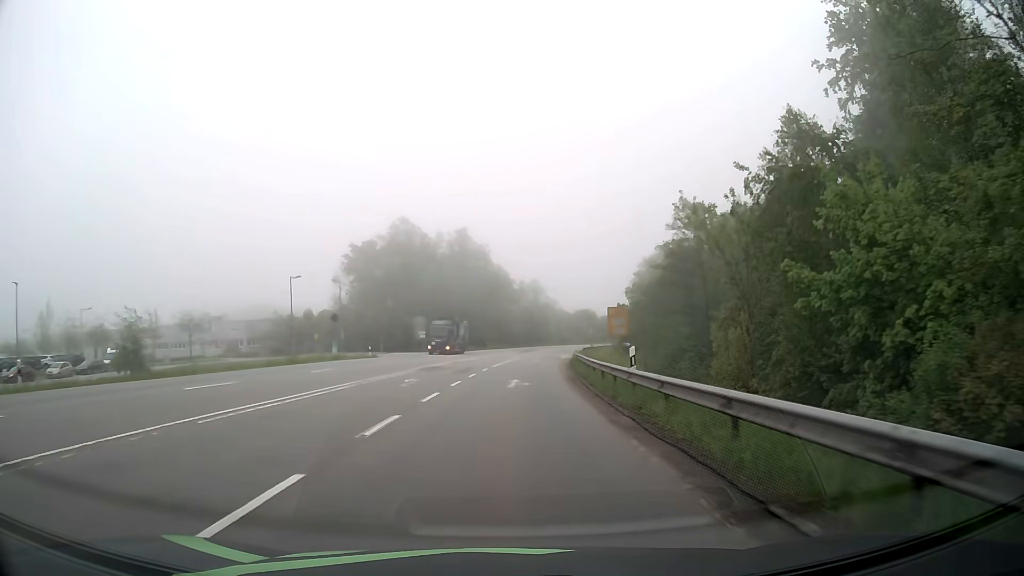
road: secondary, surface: asphalt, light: Day
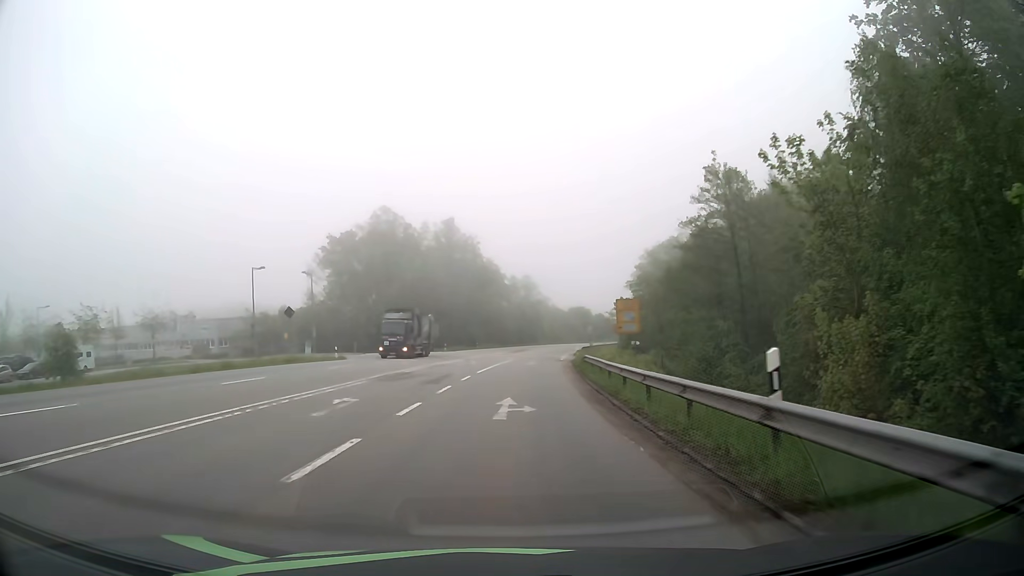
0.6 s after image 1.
(0.0, +9.1) m; 0°
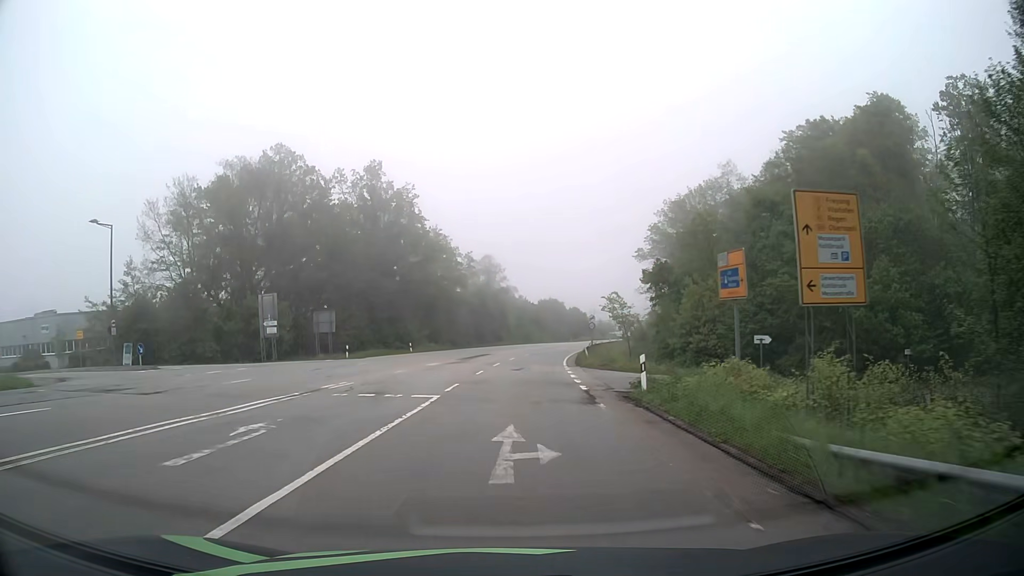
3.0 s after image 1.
(+1.1, +36.5) m; +4°
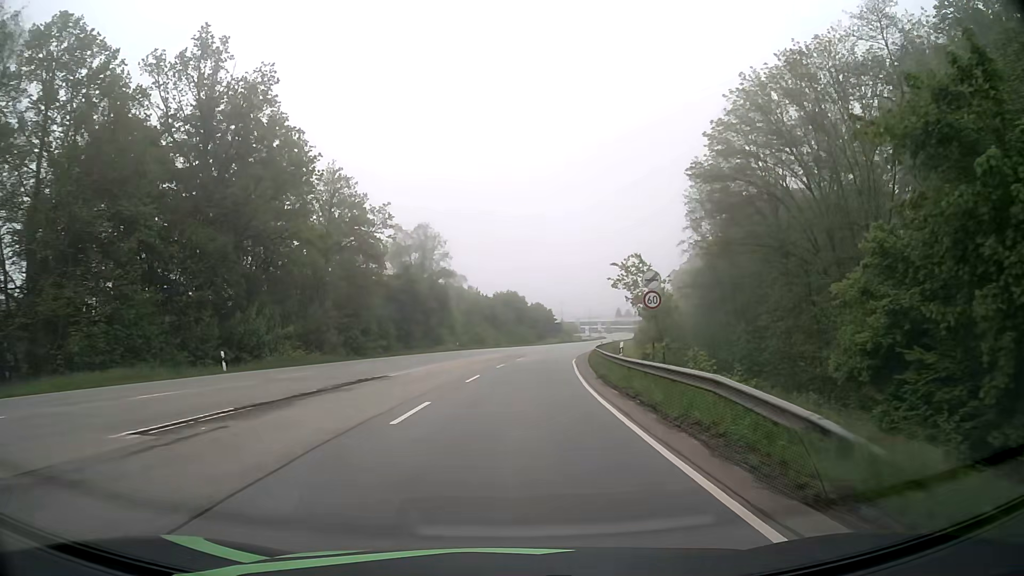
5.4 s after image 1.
(+1.1, +36.4) m; +4°
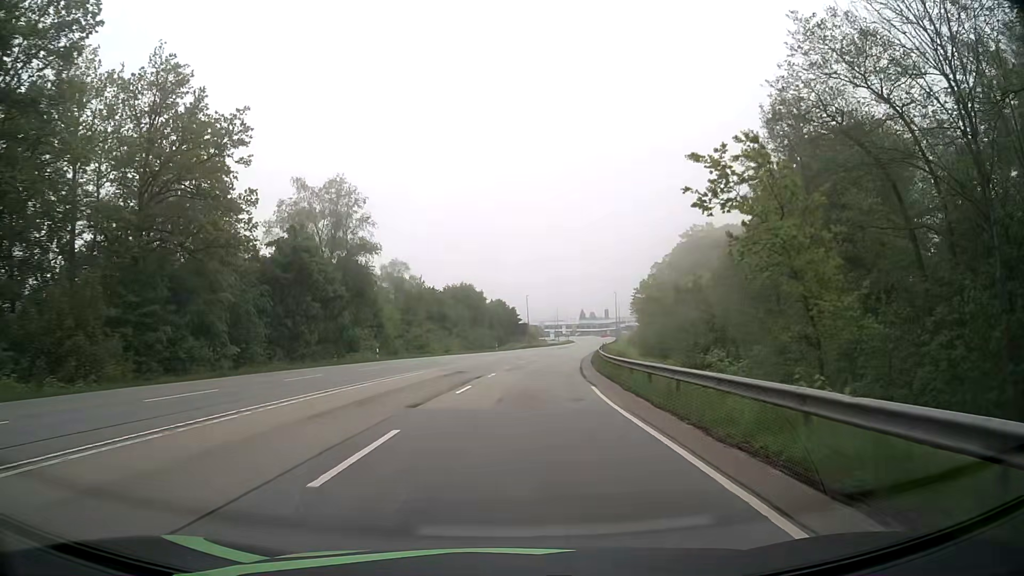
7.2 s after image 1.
(+0.7, +27.4) m; +3°
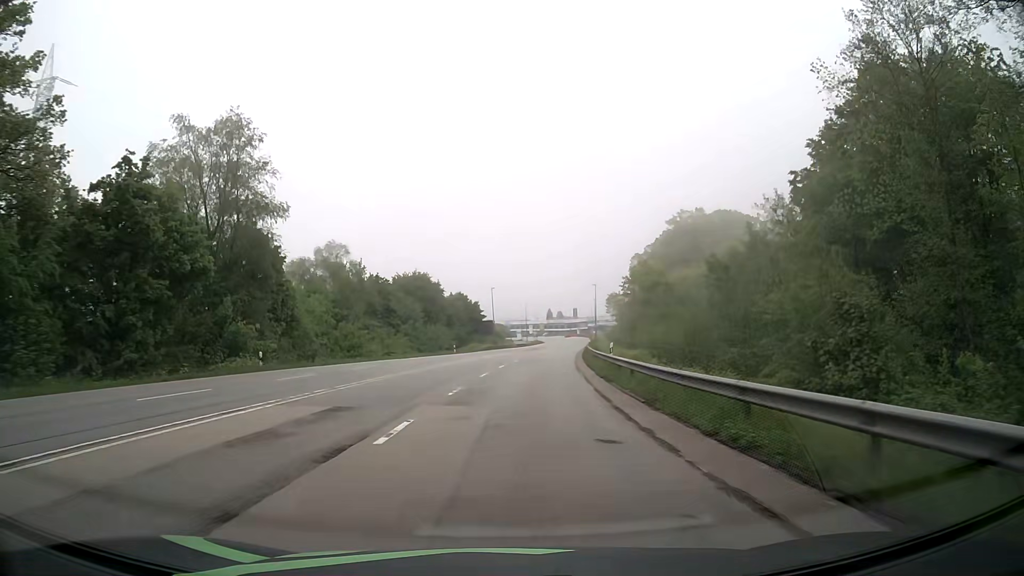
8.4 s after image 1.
(+0.4, +18.3) m; +3°
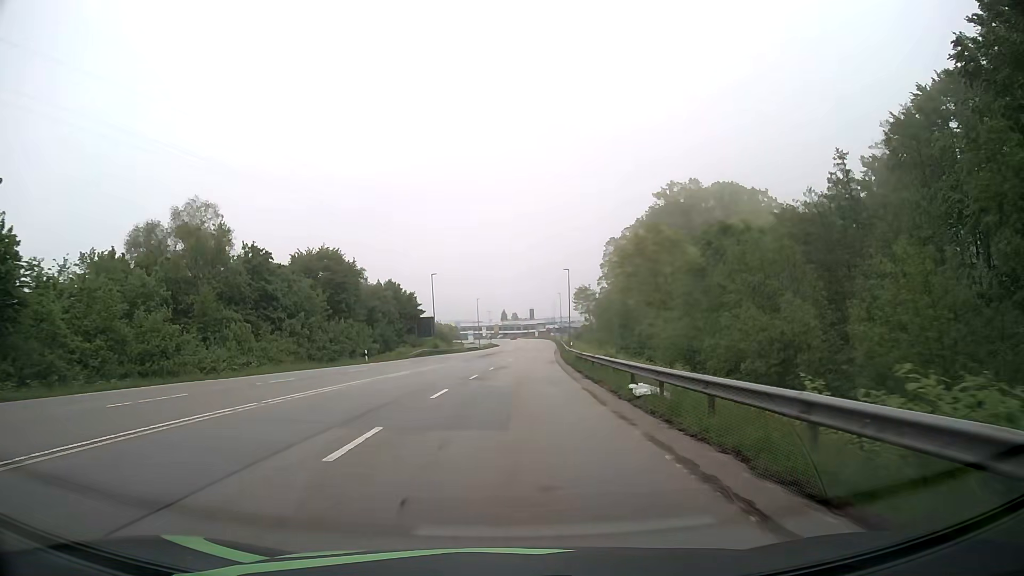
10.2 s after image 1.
(+1.1, +27.5) m; +4°
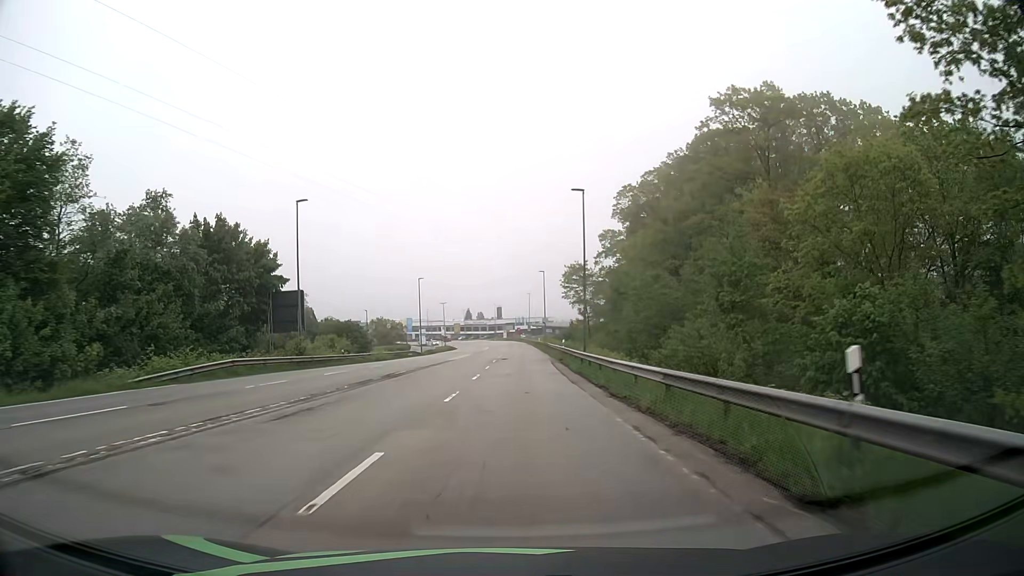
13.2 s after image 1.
(+1.4, +45.7) m; +3°
(0, +10) (0, +20) (0, +30) (0, +40) (+1, +50) (+1, +60) (+1, +70) (+1, +80) (+1, +90) (+1, +100) m
